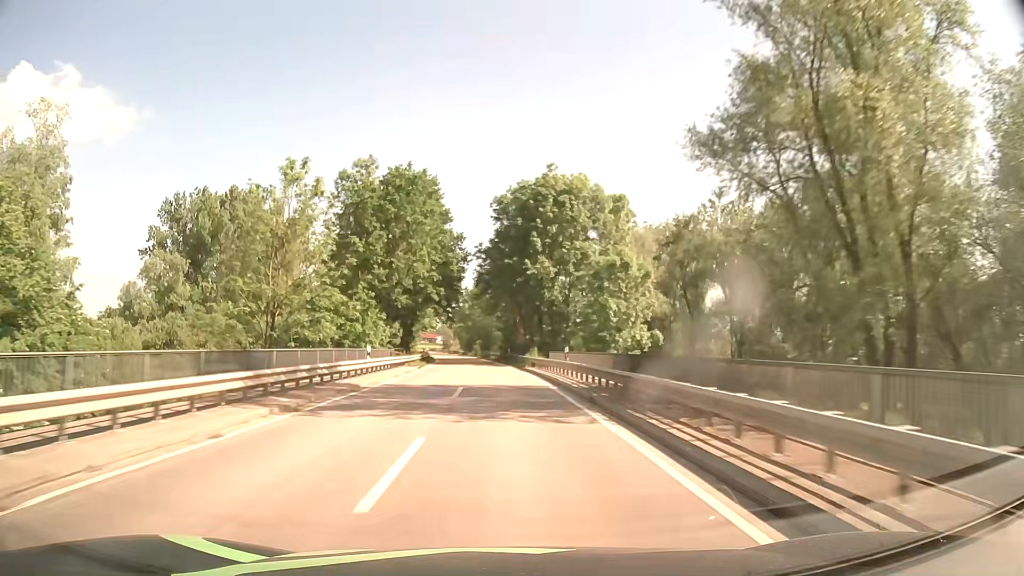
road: tertiary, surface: asphalt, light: Day
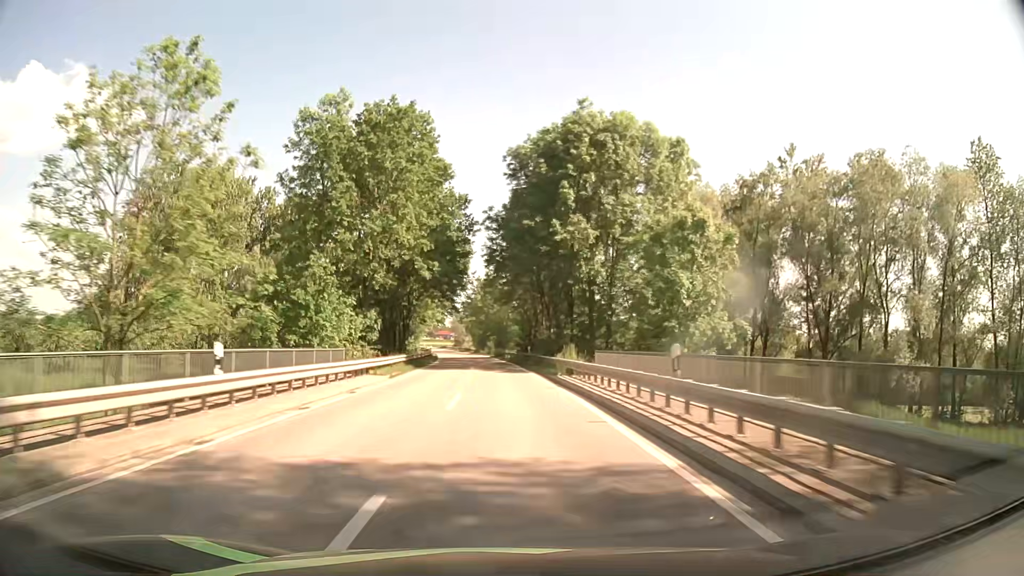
(-0.2, +15.8) m; -1°
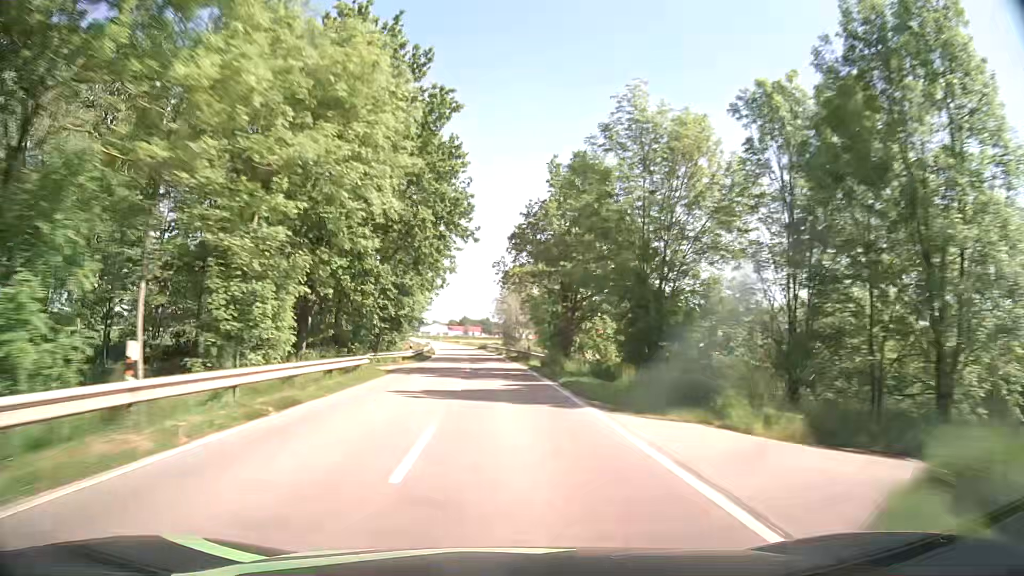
(-4.1, +79.3) m; -6°
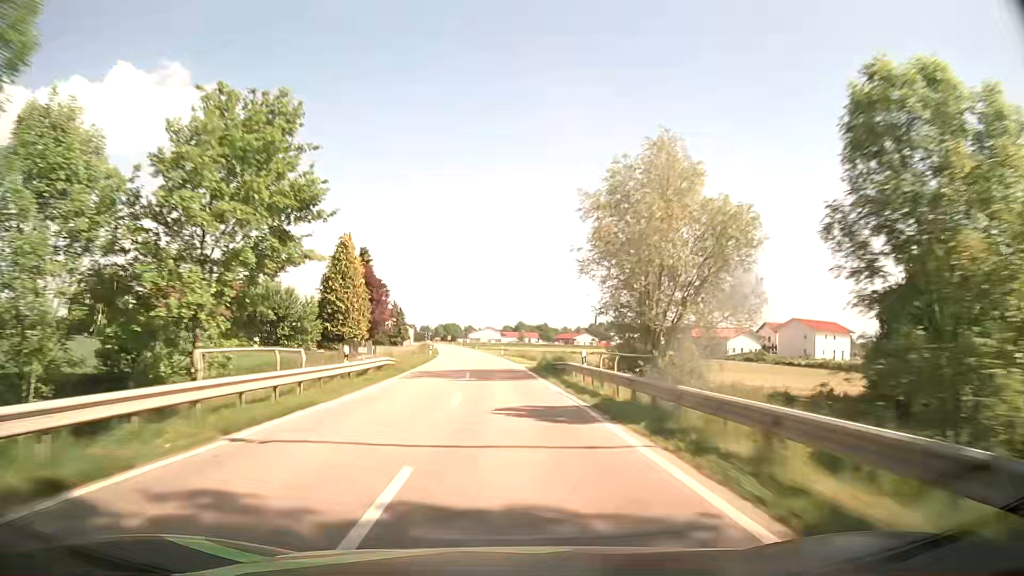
(-2.5, +63.4) m; -5°
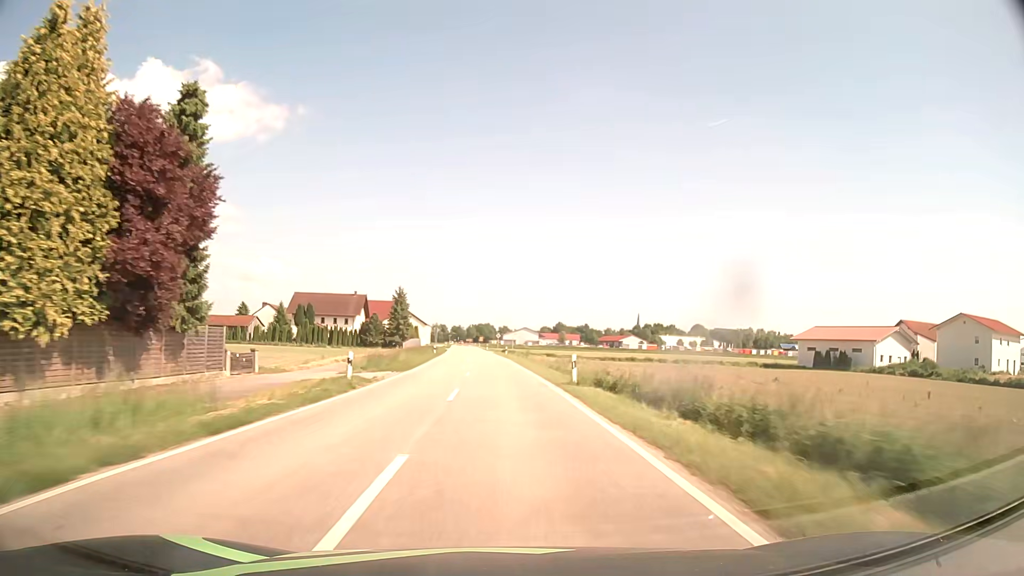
(-1.4, +47.4) m; -3°
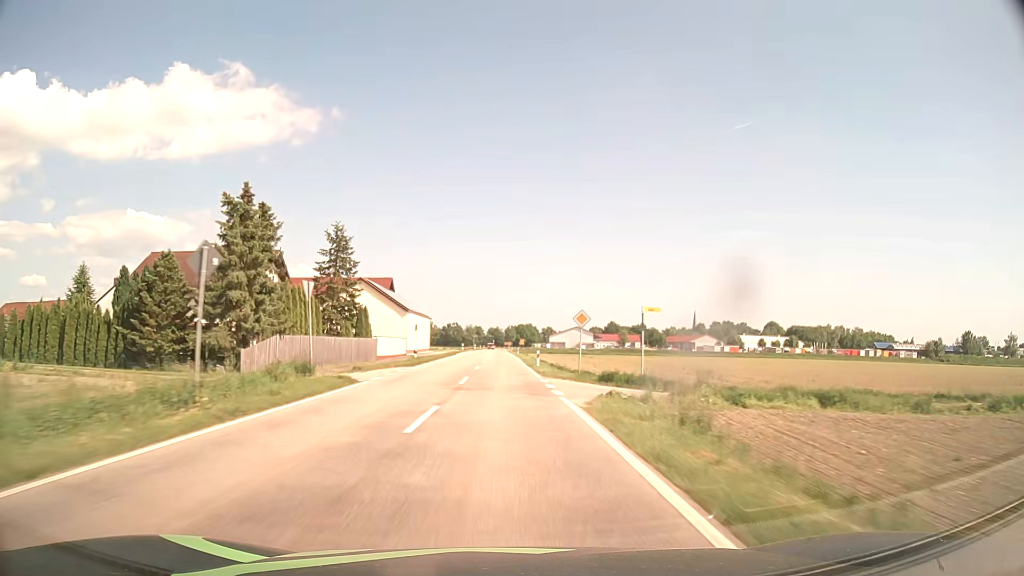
(-2.6, +78.9) m; -3°
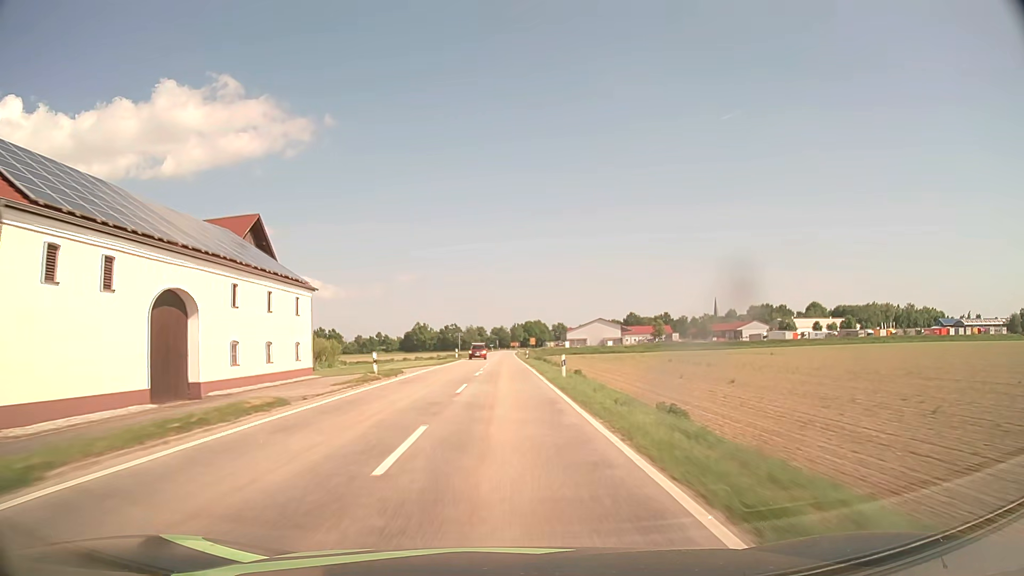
(-0.4, +63.1) m; 0°
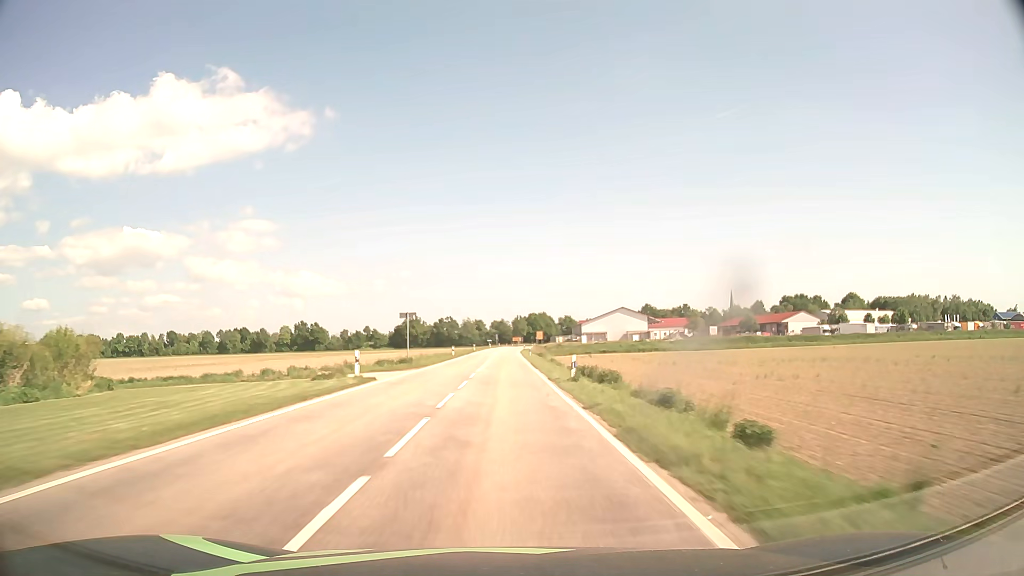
(-0.1, +47.4) m; 0°
(0, +10) (0, +20) (0, +30) (0, +40) (0, +50) (0, +60) (0, +70) (0, +80) (0, +90) (0, +100) m
